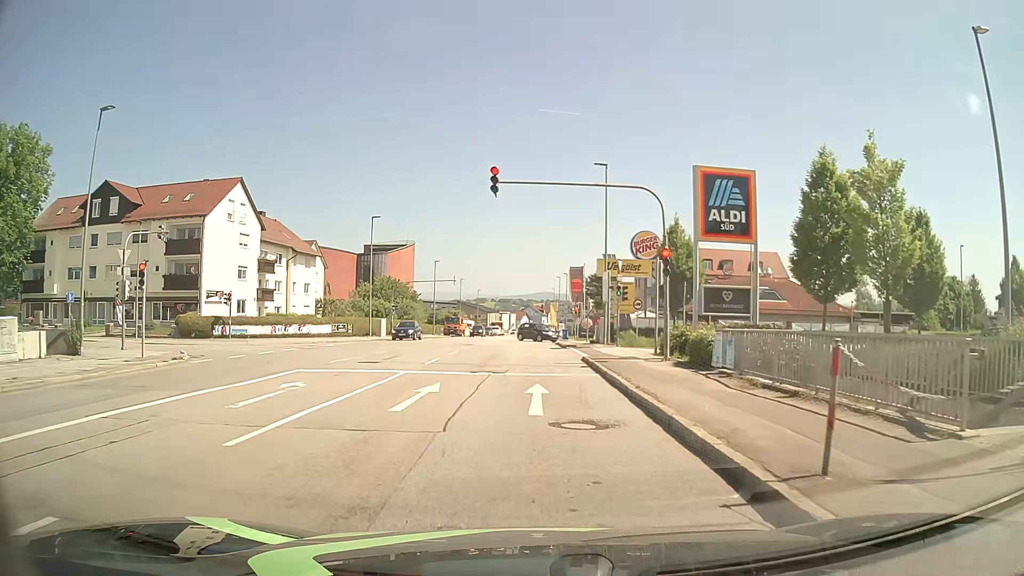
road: tertiary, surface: asphalt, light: Day
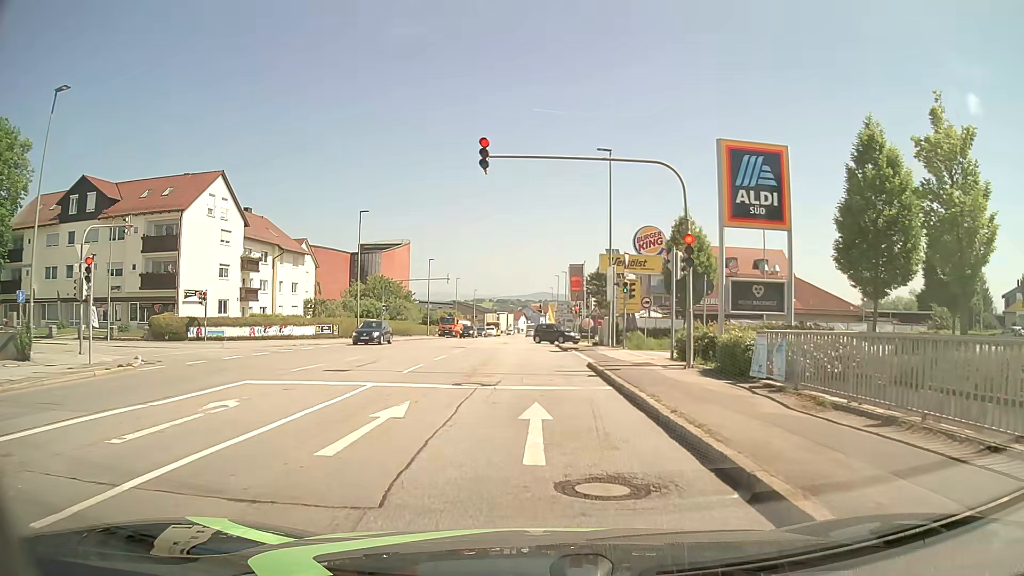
(0.0, +3.3) m; 0°
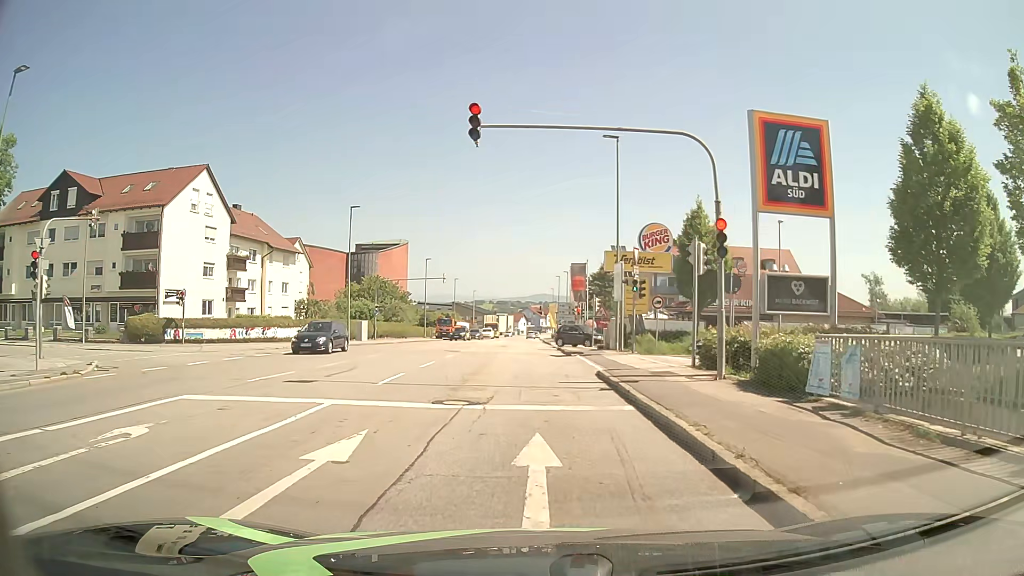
(0.0, +2.9) m; -1°
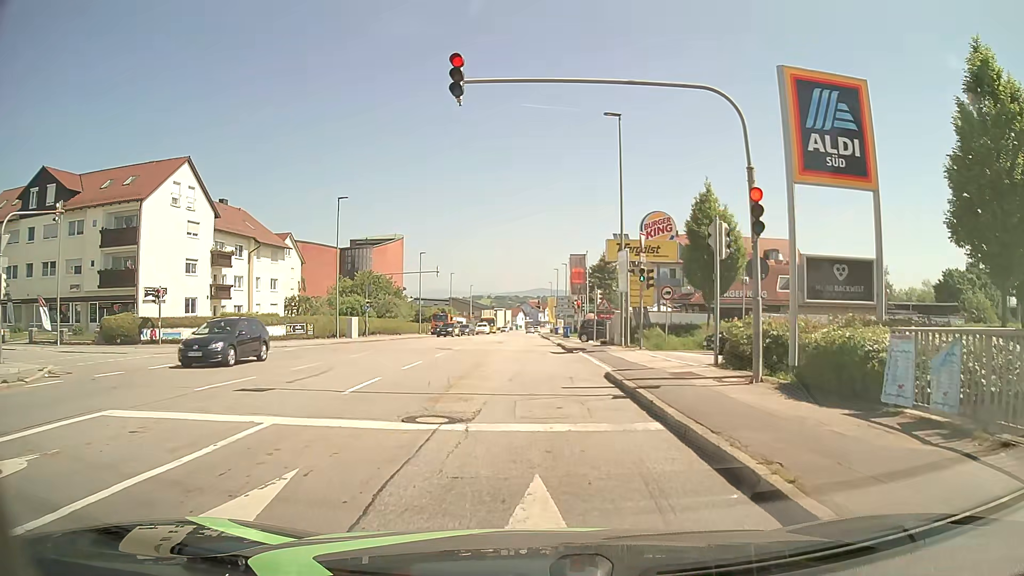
(0.0, +2.5) m; -1°
